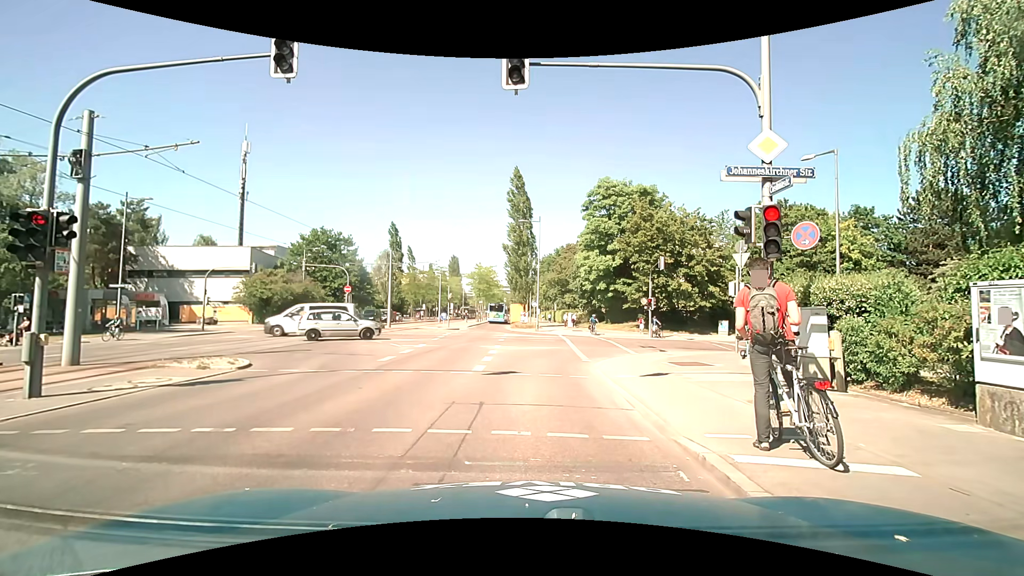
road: secondary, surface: asphalt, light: Day
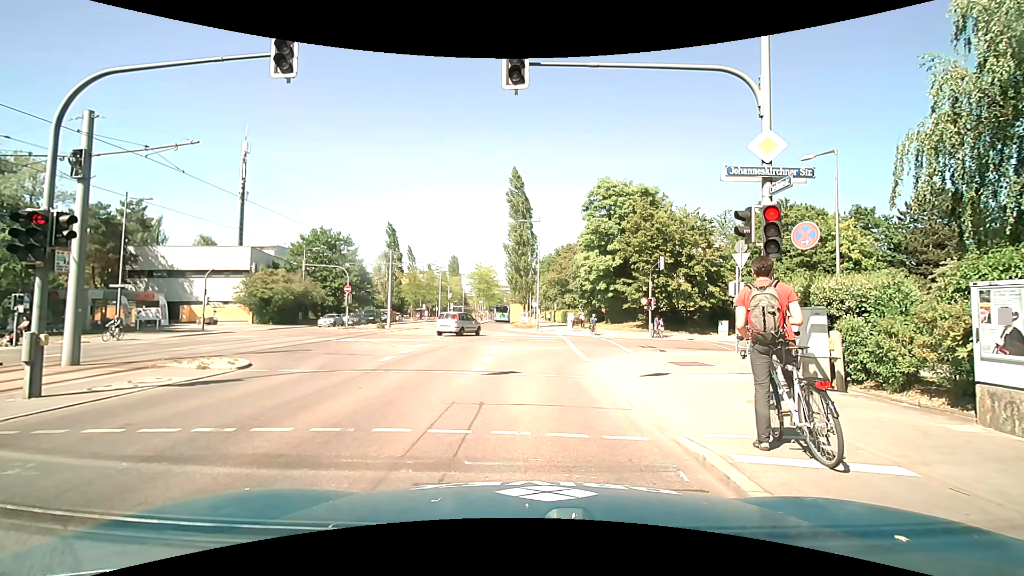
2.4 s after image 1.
(0.0, 0.0) m; 0°
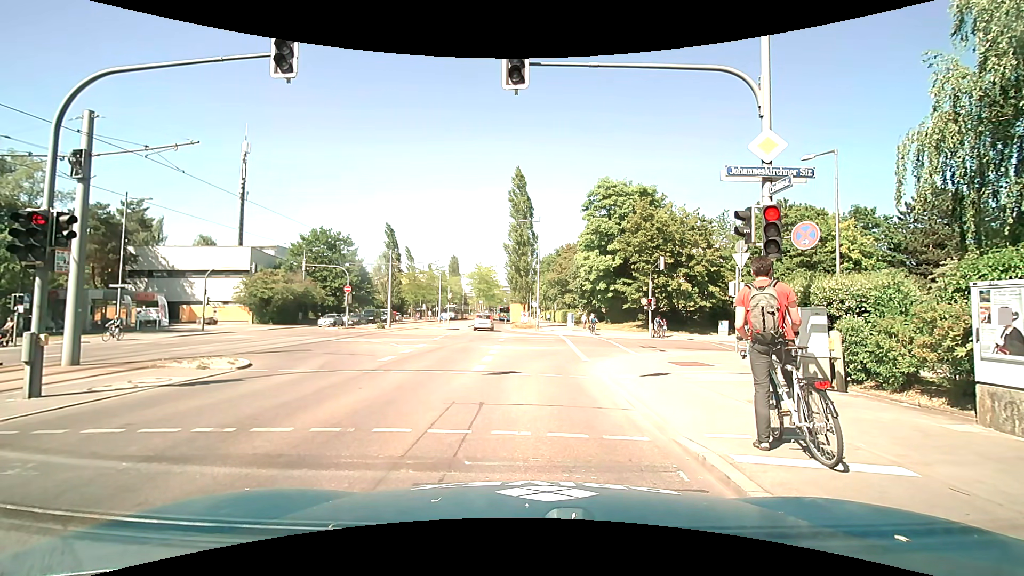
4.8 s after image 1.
(0.0, 0.0) m; 0°
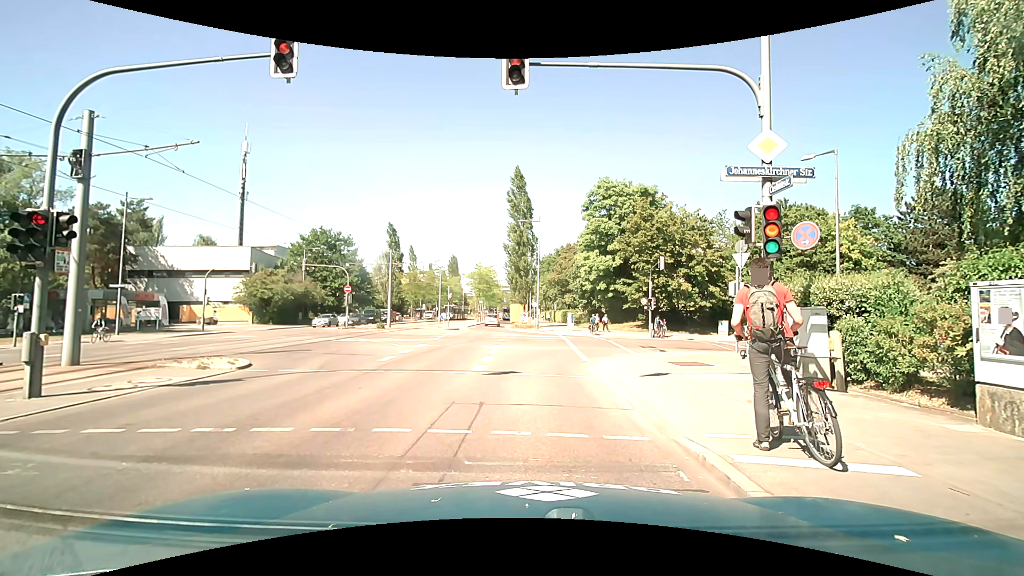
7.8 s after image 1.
(0.0, 0.0) m; 0°
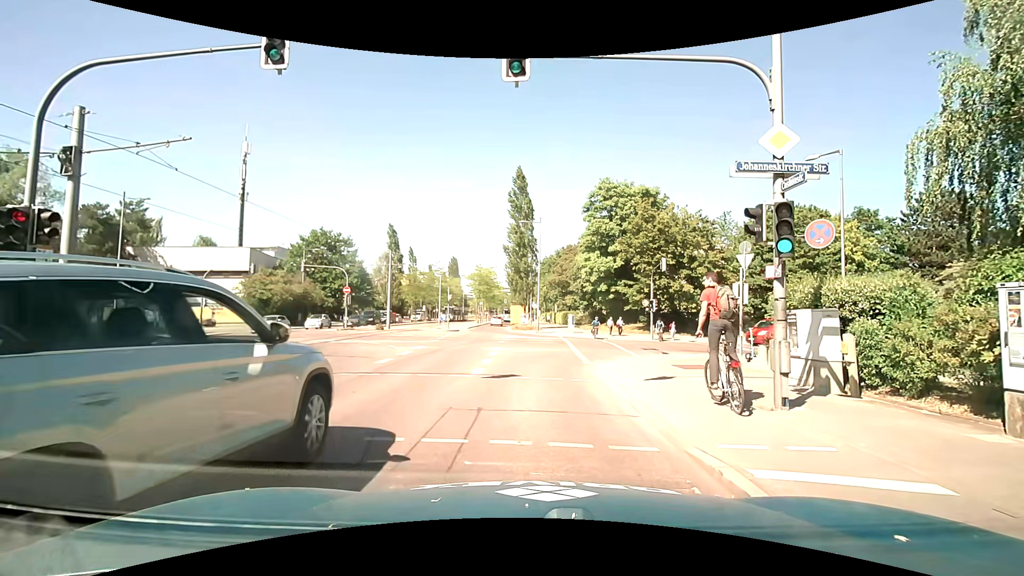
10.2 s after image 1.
(0.0, +0.4) m; 0°
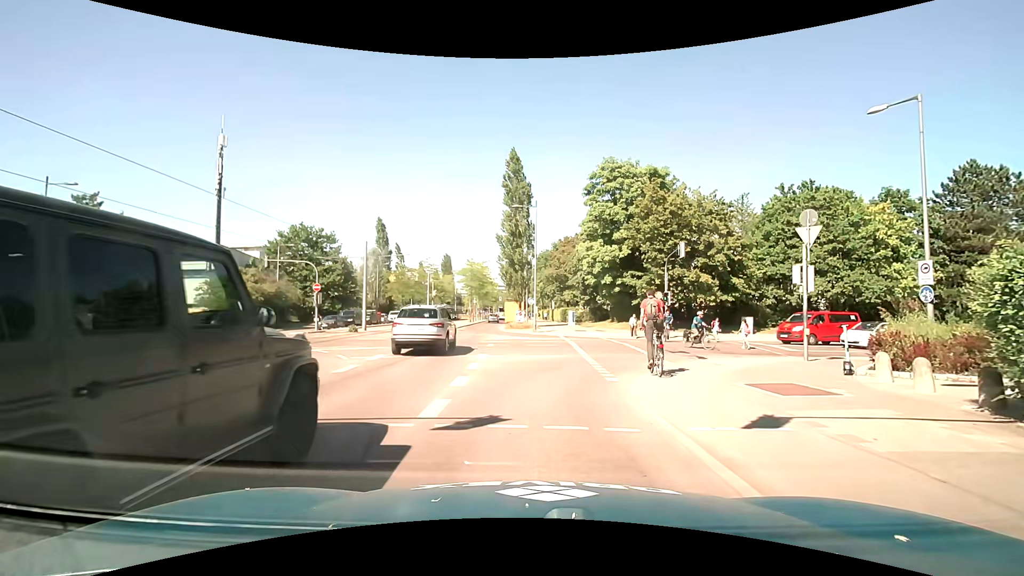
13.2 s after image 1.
(-0.1, +5.7) m; +2°
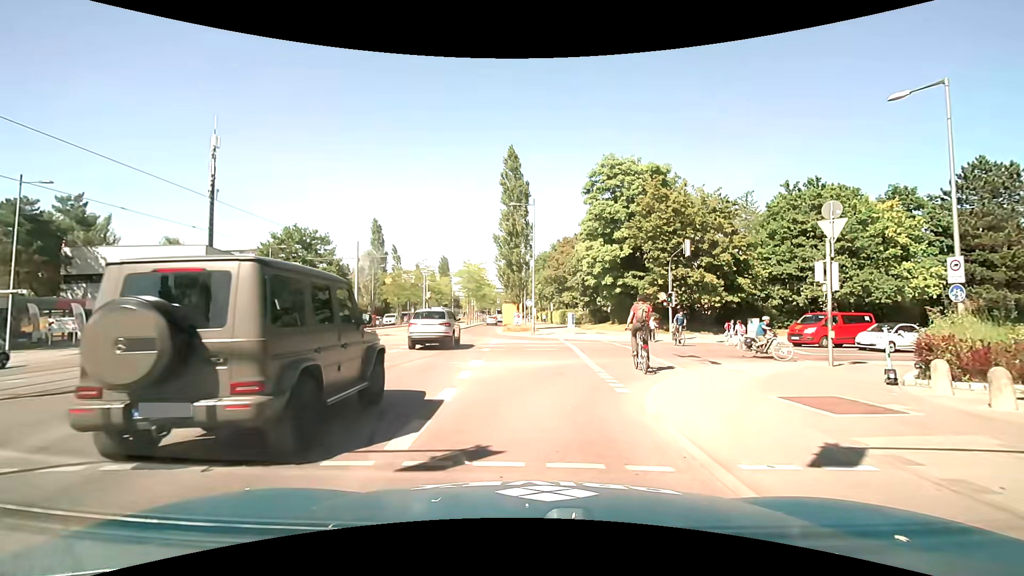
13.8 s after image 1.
(-0.1, +1.5) m; -2°
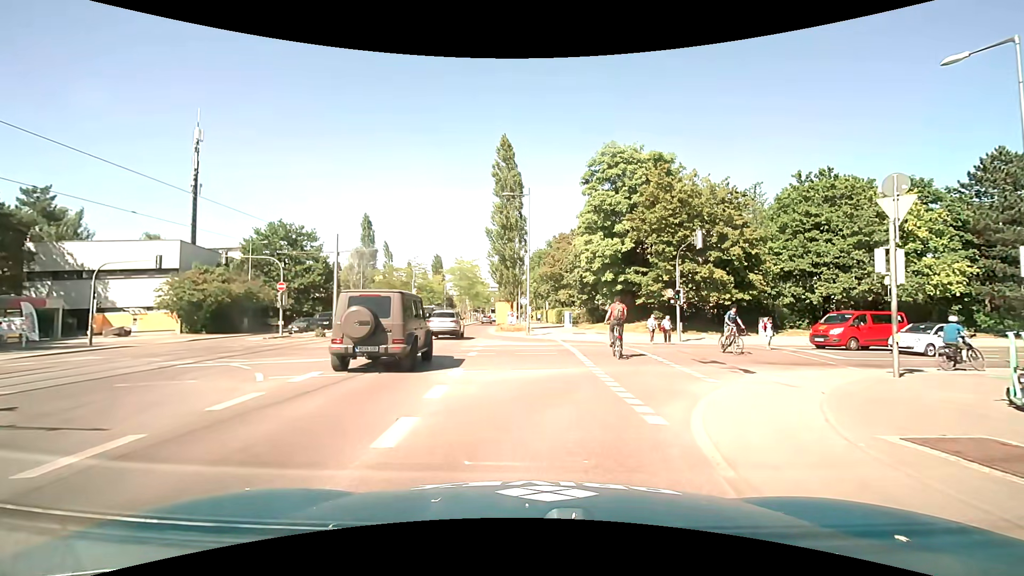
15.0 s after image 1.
(0.0, +3.0) m; -2°
